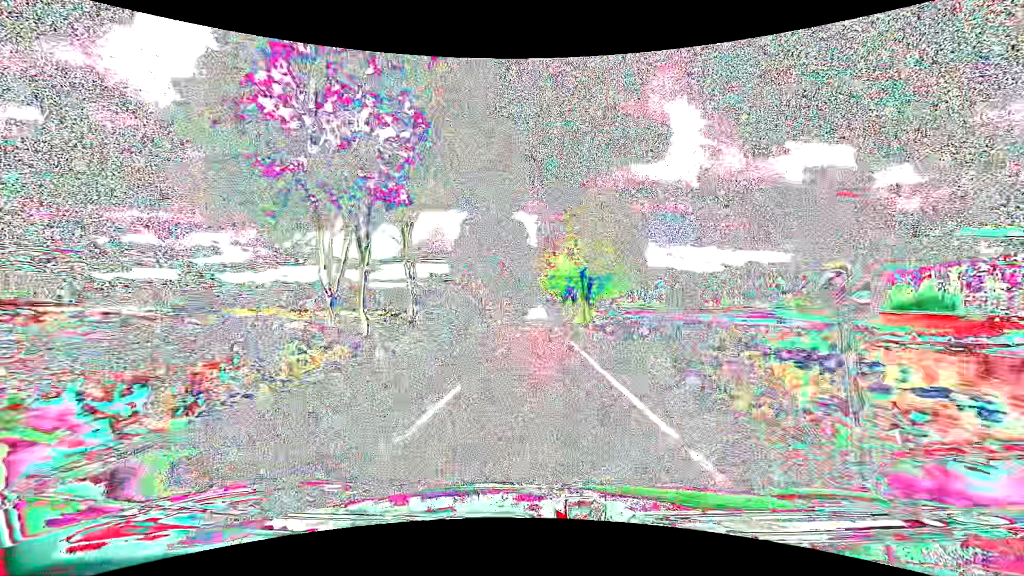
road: secondary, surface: asphalt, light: Day
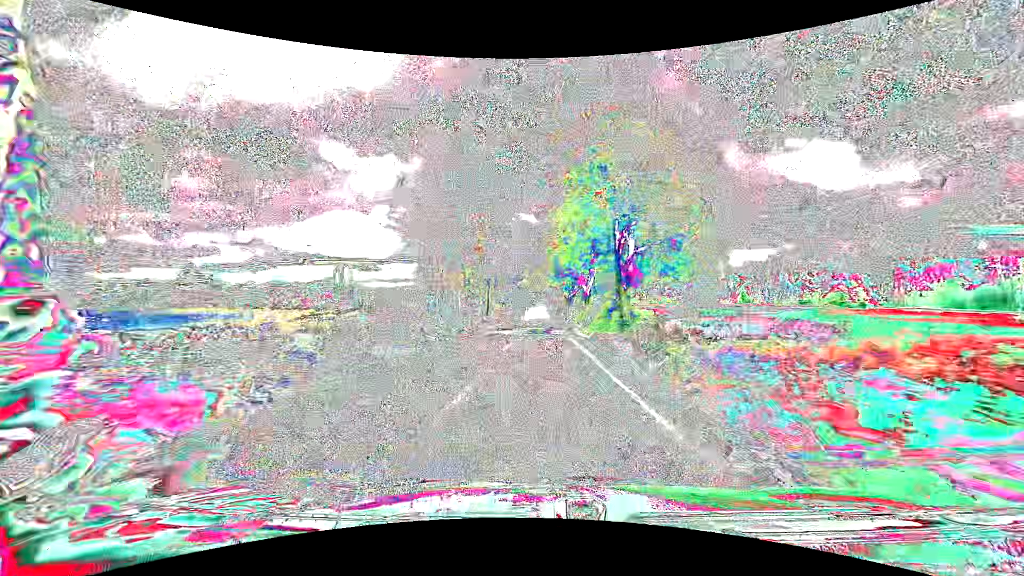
(0.0, +23.9) m; 0°
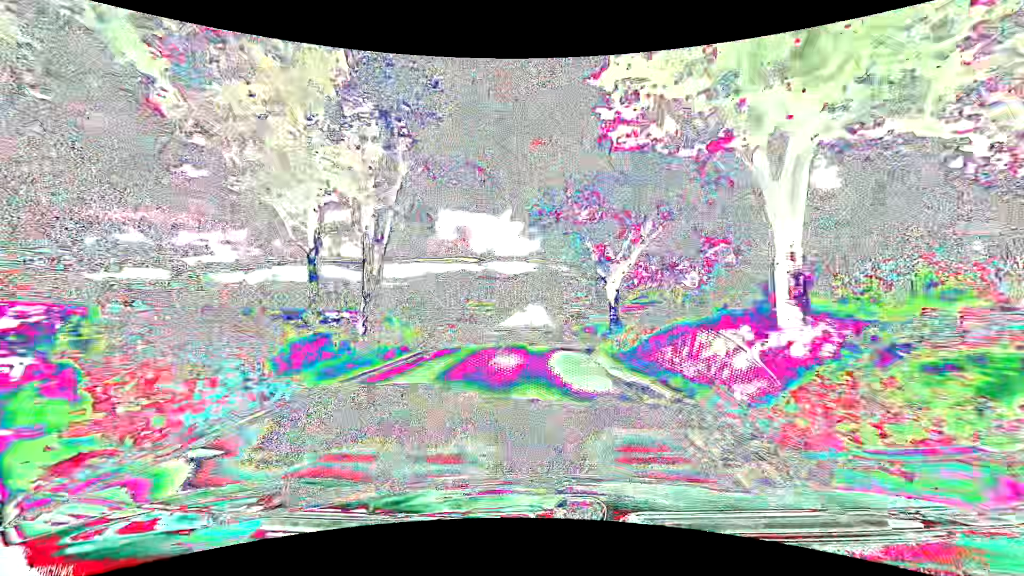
(+0.2, +49.8) m; +1°
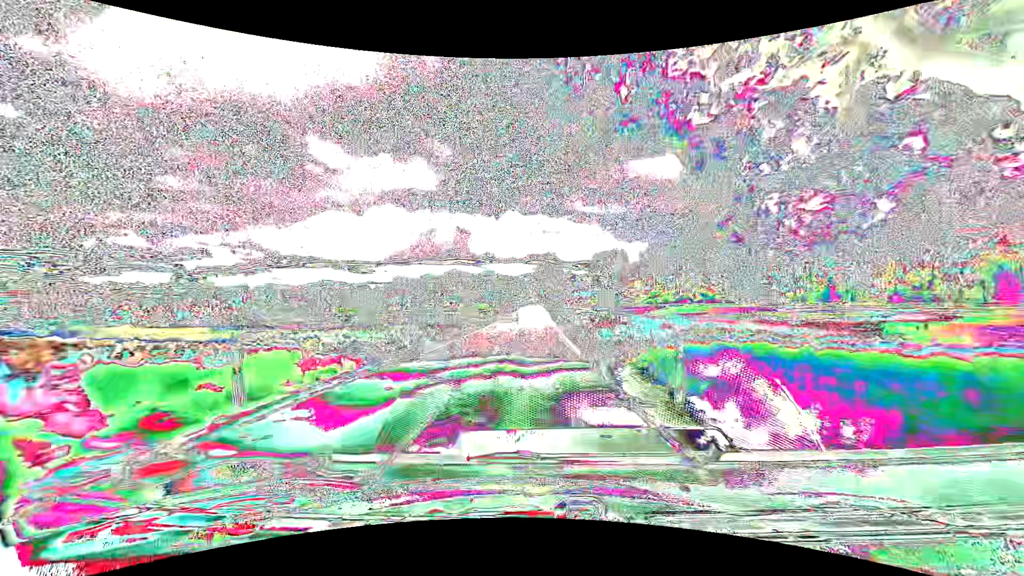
(0.0, +25.6) m; 0°
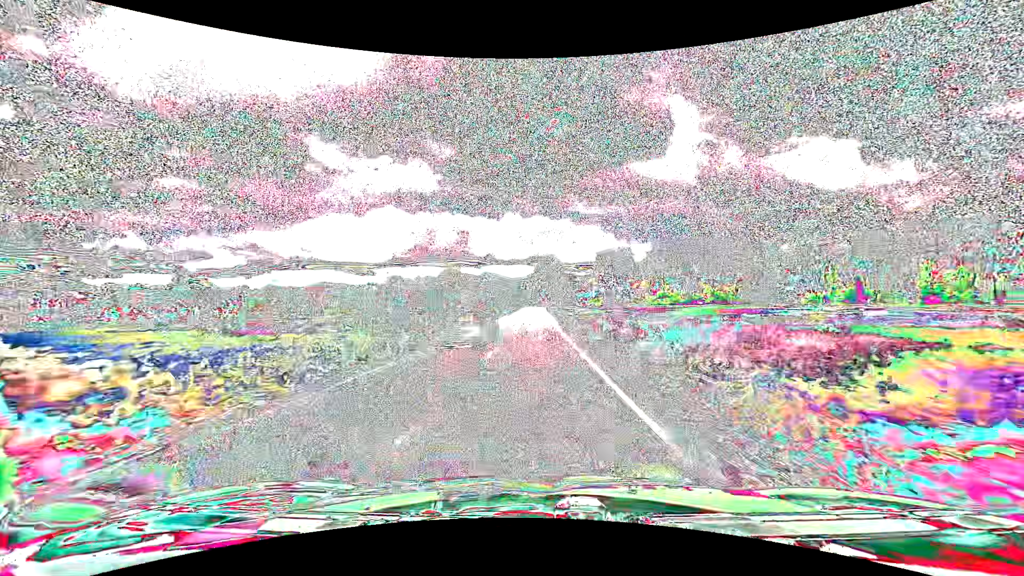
(0.0, +12.9) m; 0°
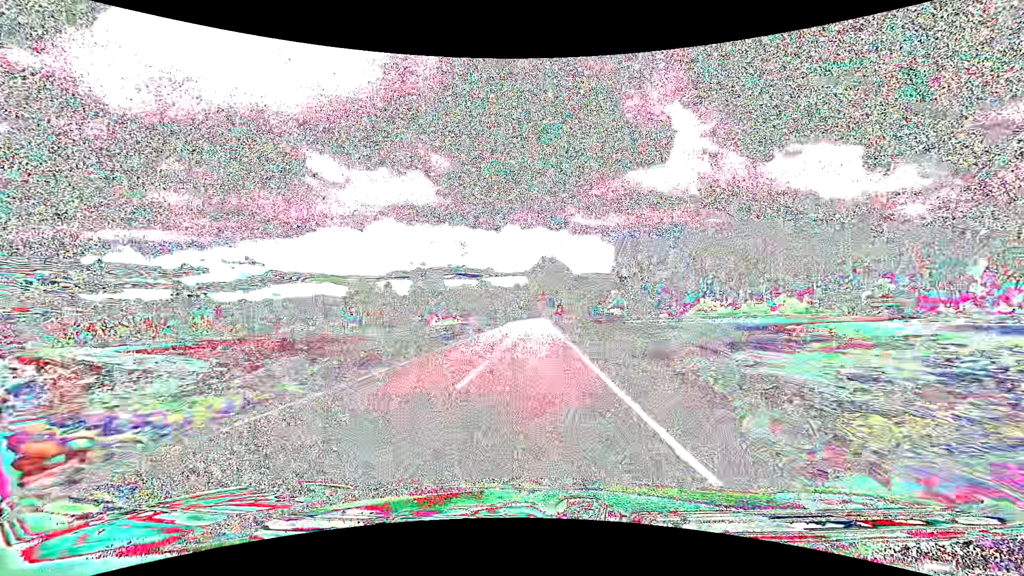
(-0.1, +52.9) m; 0°
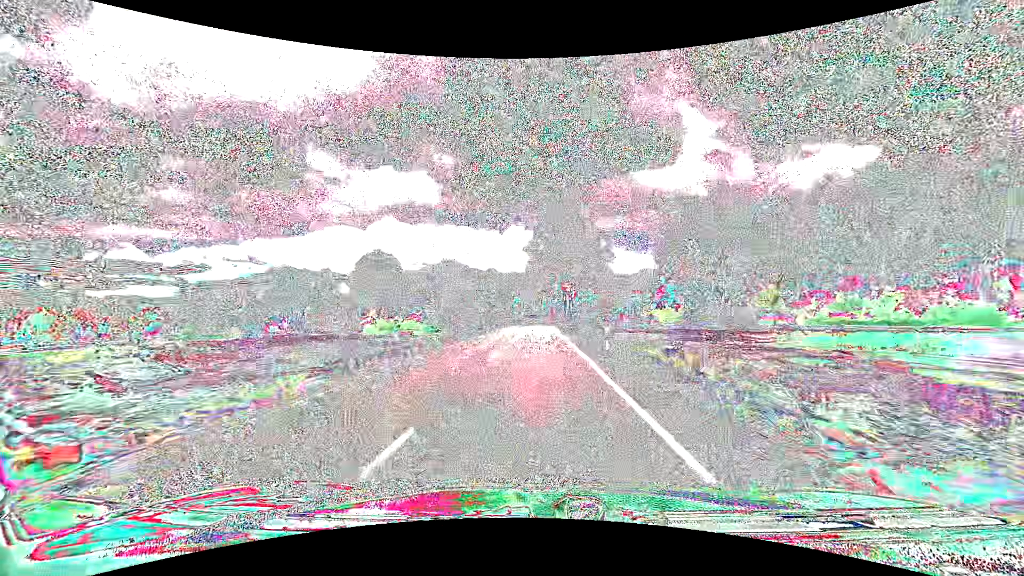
(-0.2, +67.1) m; 0°
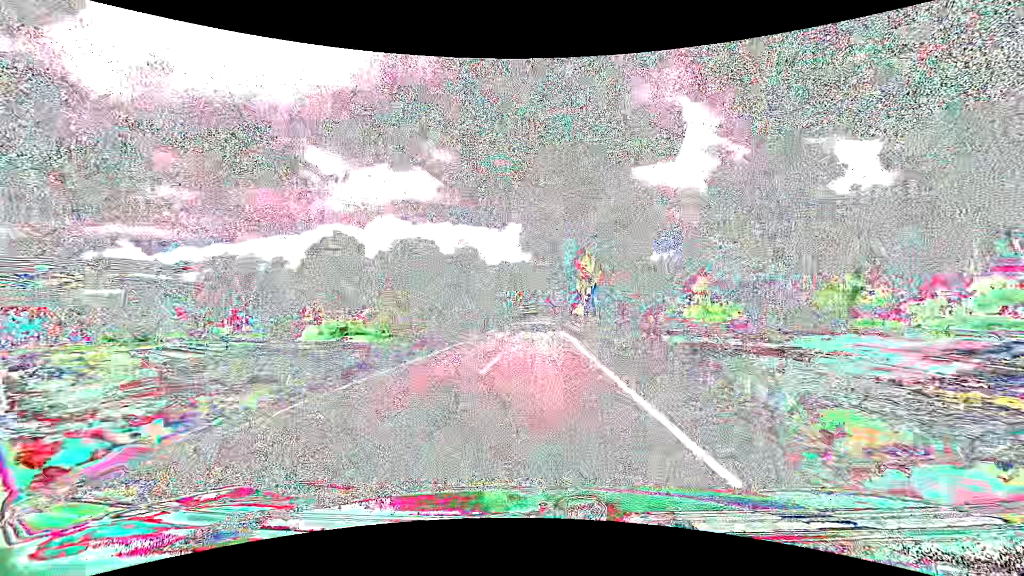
(0.0, +27.2) m; 0°
(0, +10) (0, +20) (0, +30) (0, +40) (0, +50) (+1, +60) (+1, +70) (+1, +80) (+1, +90) (+1, +100) m
